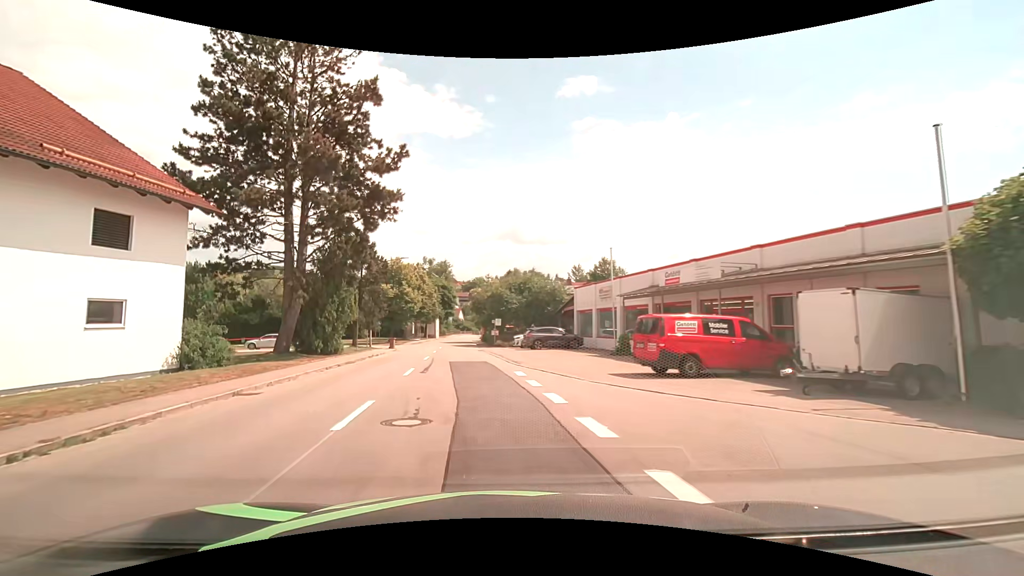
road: tertiary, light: Day
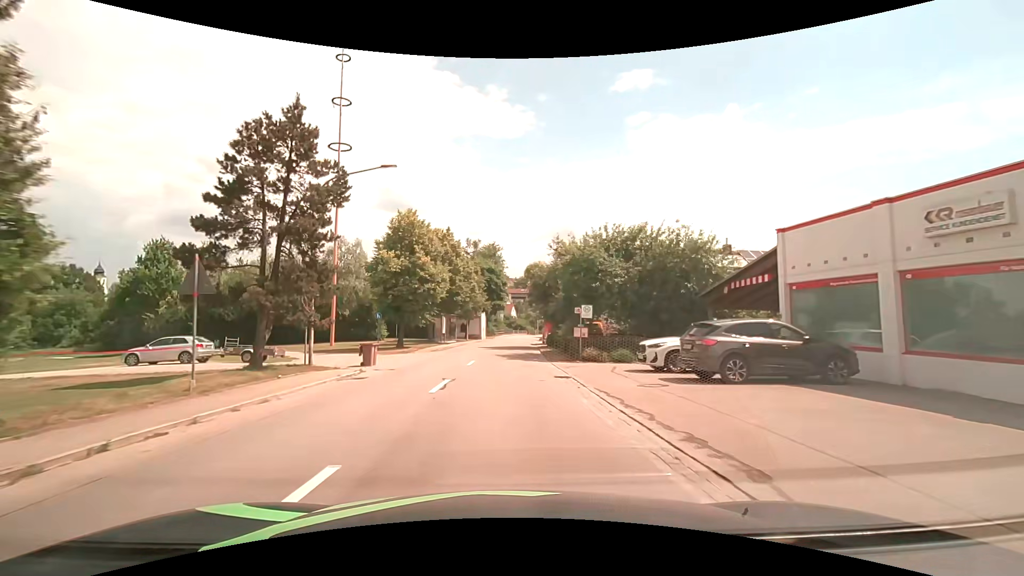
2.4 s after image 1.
(-2.6, +23.6) m; -7°
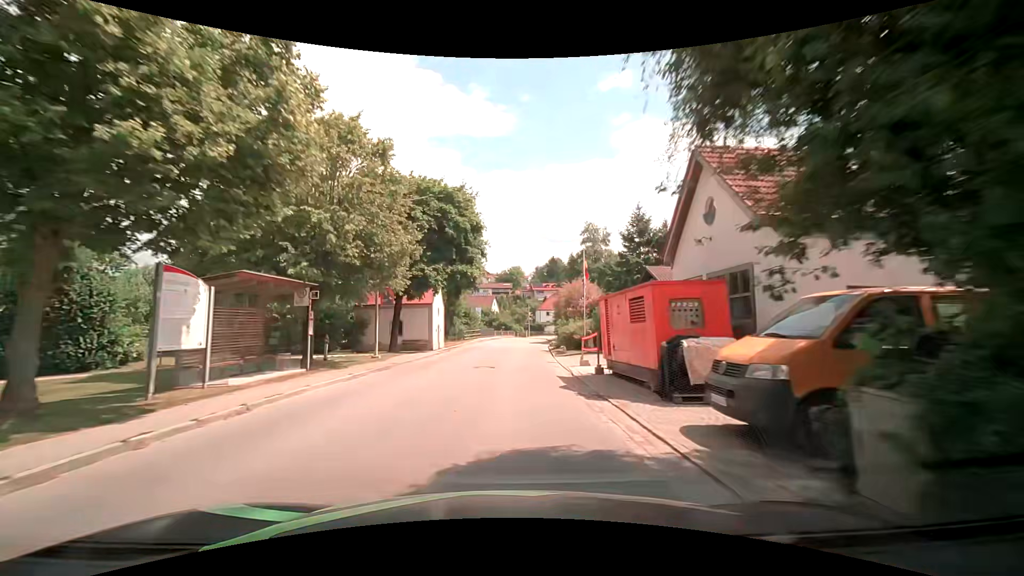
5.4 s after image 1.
(0.0, +36.5) m; +2°
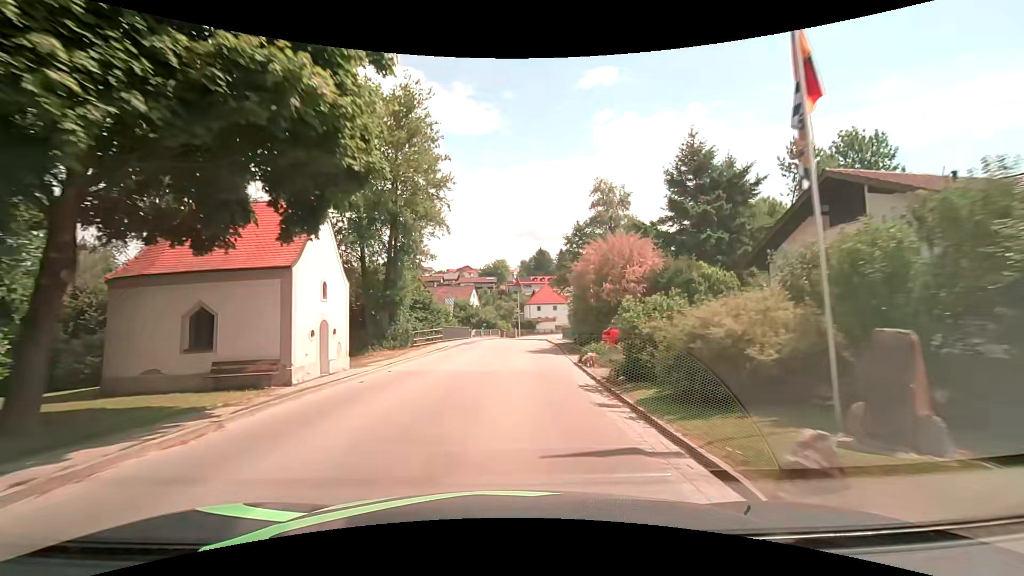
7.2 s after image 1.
(+0.4, +22.7) m; +2°
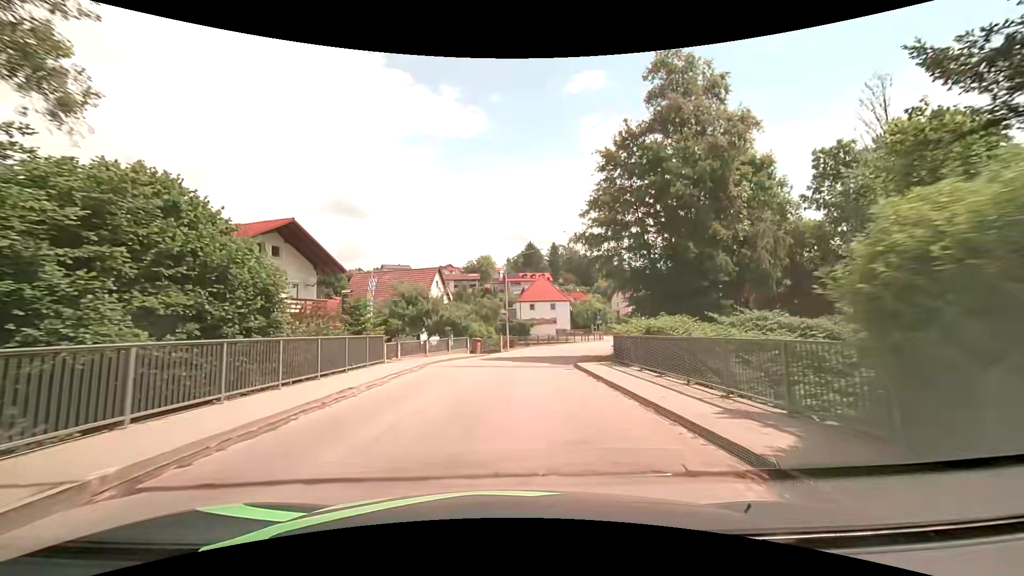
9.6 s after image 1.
(+0.3, +29.1) m; +1°
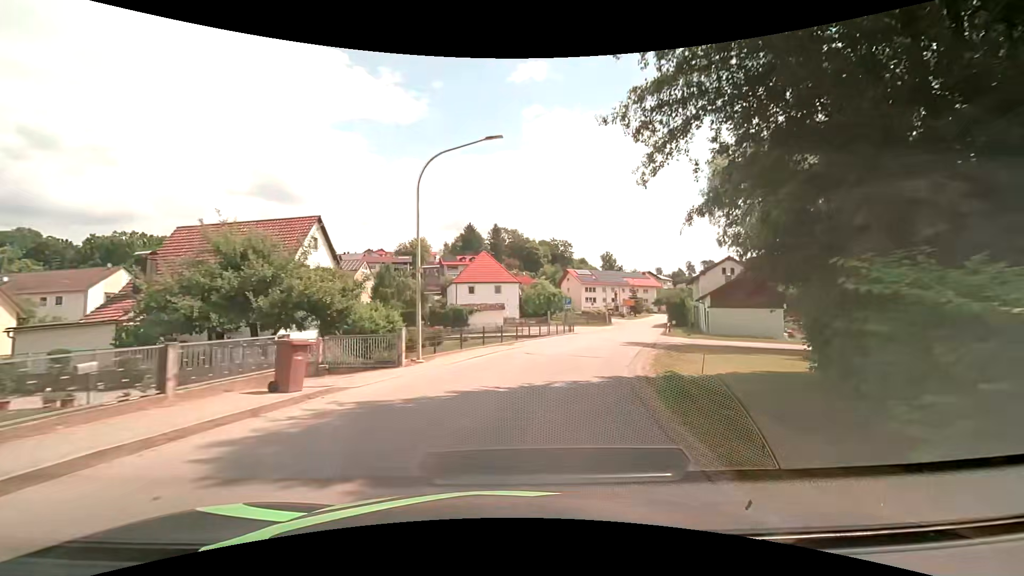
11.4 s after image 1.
(+0.6, +20.1) m; +6°
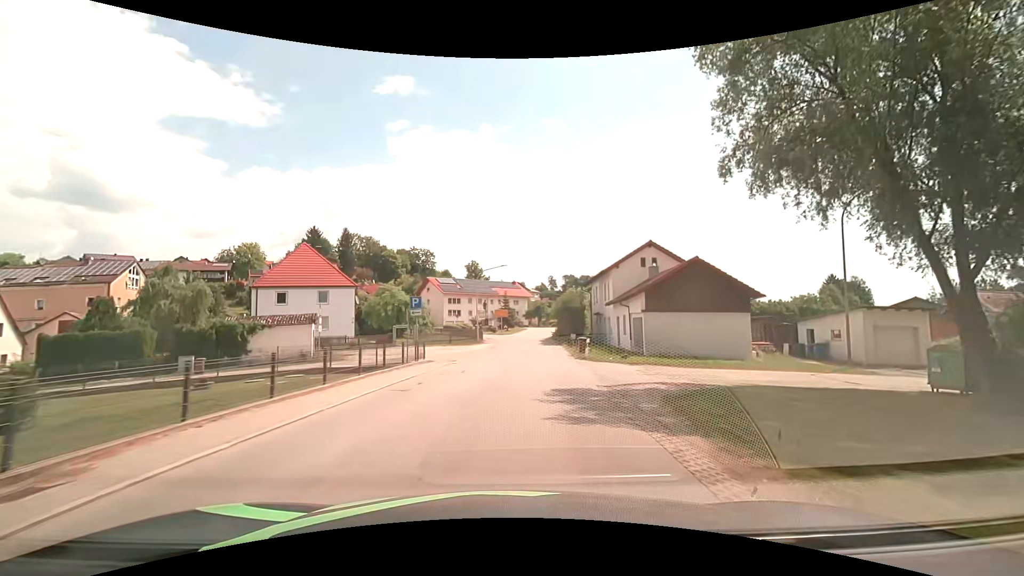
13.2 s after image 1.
(+3.1, +19.4) m; +18°
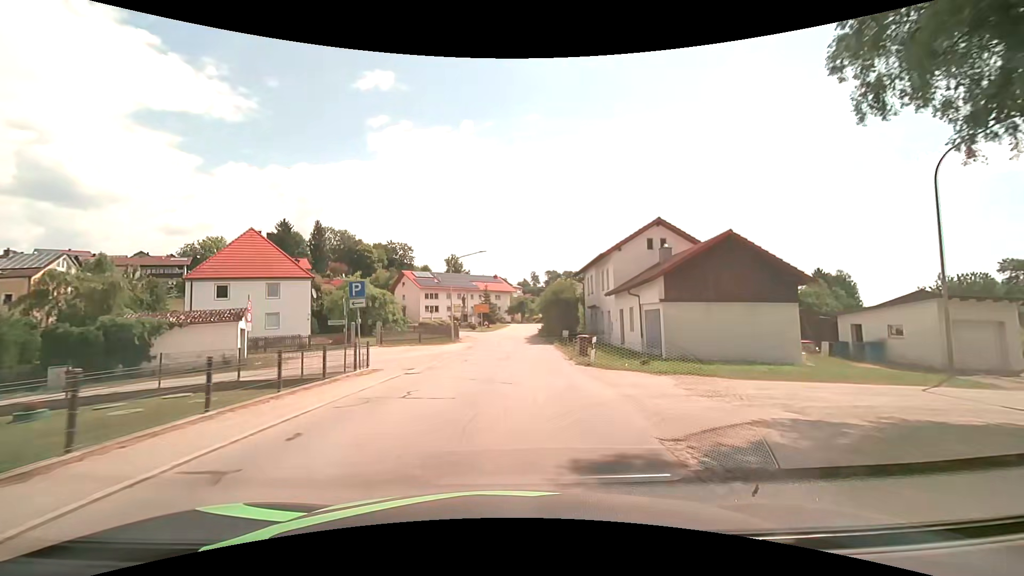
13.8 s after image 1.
(0.0, +6.7) m; +1°
